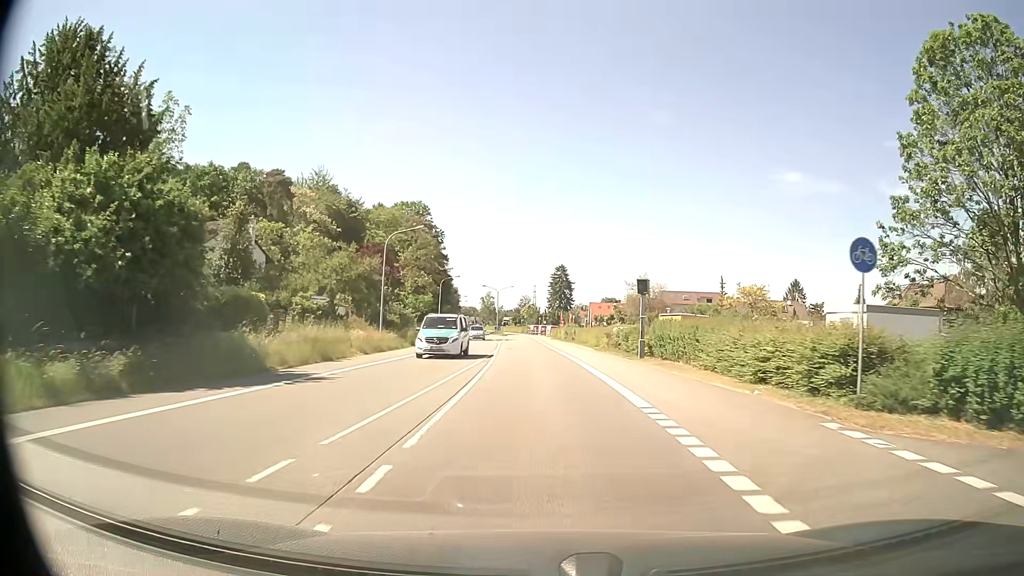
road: primary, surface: asphalt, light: Day
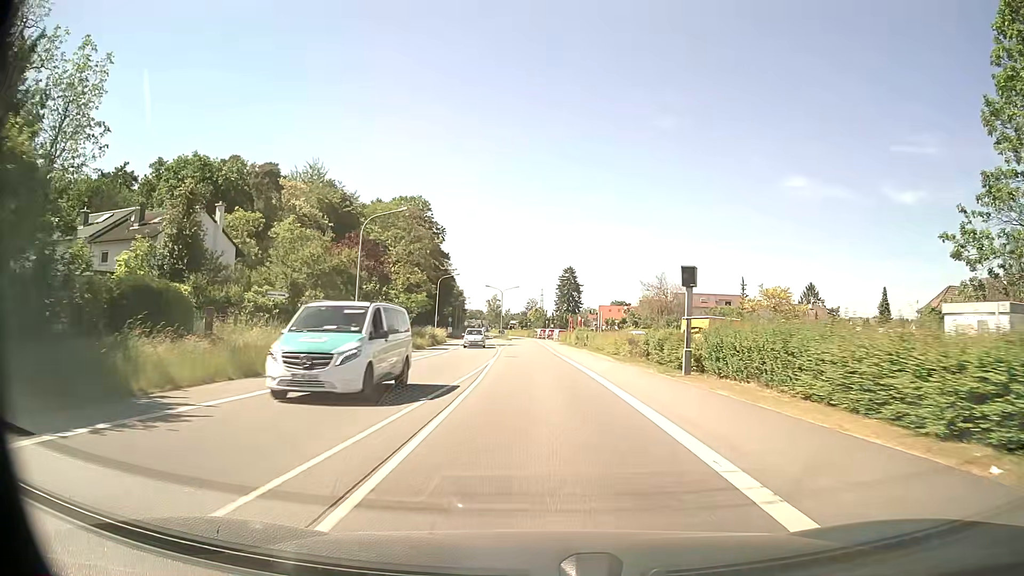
(-0.1, +7.7) m; -1°
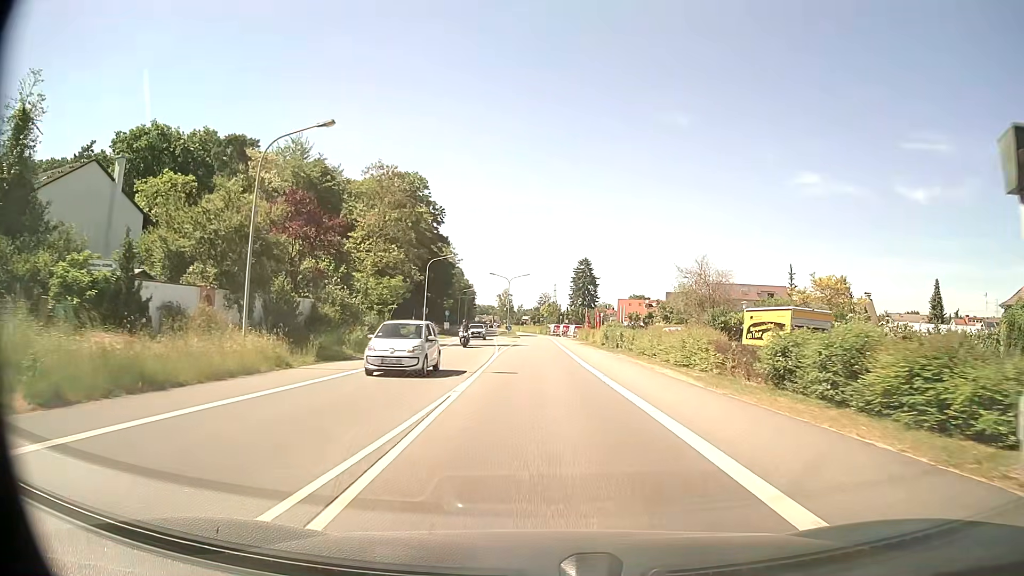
(-0.2, +15.2) m; -1°
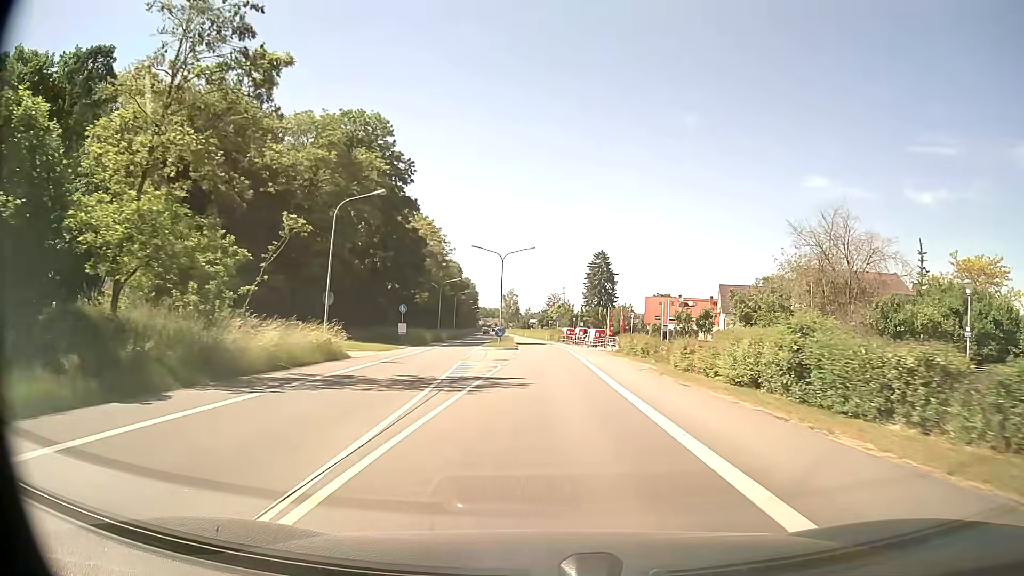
(-0.3, +30.4) m; -1°
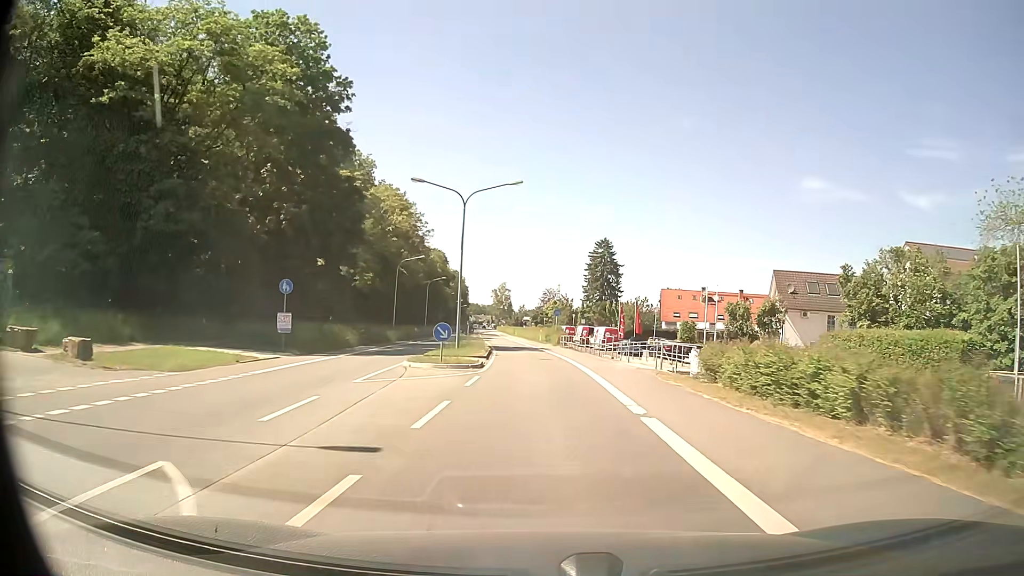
(+0.2, +22.8) m; +1°
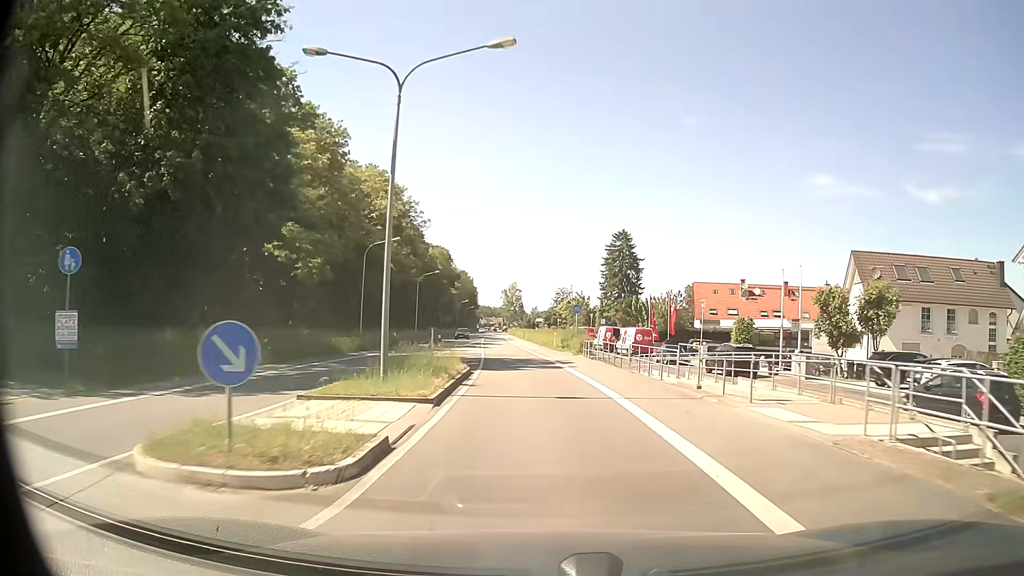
(-0.1, +15.2) m; -1°
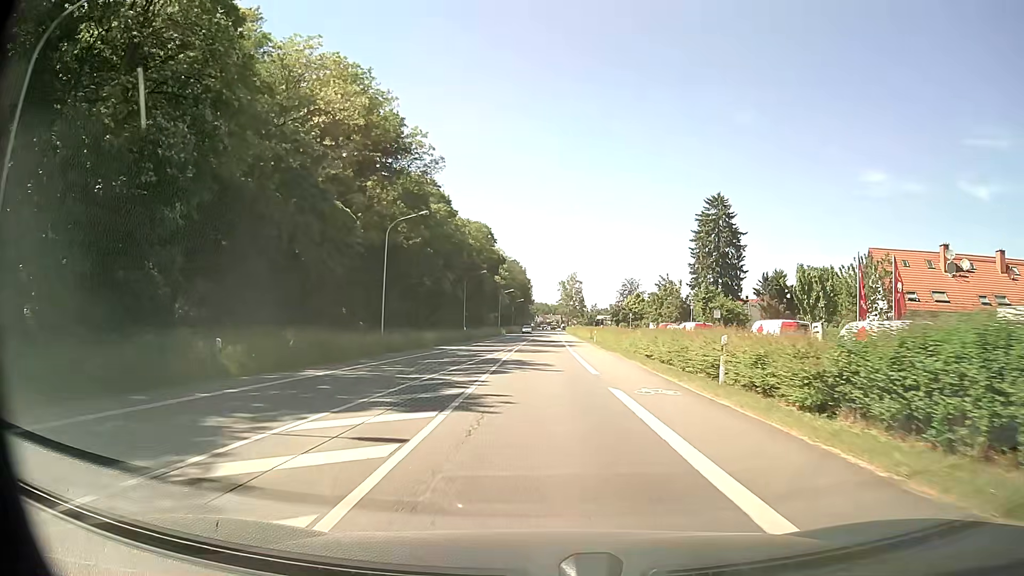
(-1.8, +38.0) m; -5°
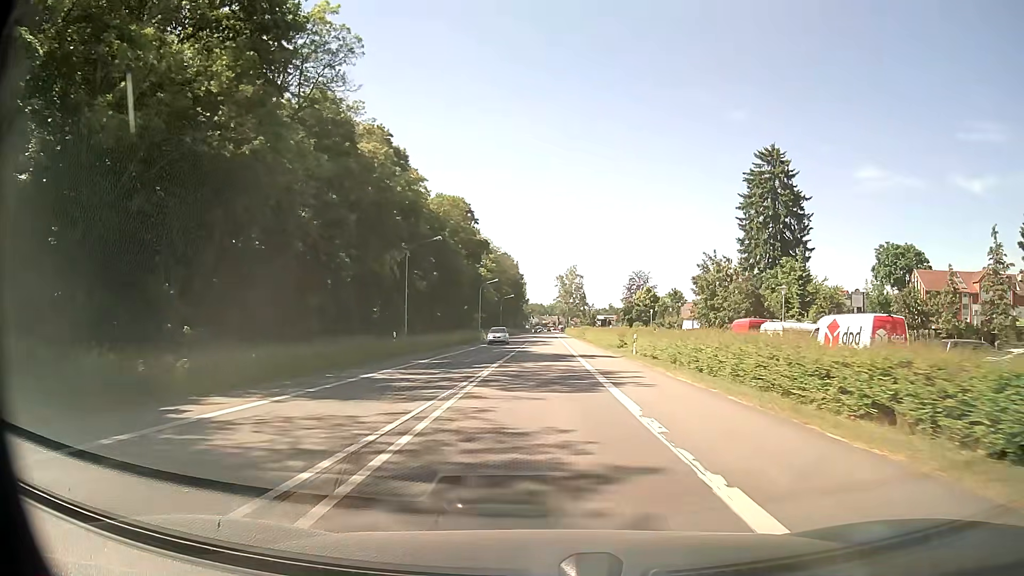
(+0.1, +30.5) m; 0°
(0, +10) (0, +20) (0, +30) (0, +40) (+1, +50) (+1, +60) (+1, +70) (+1, +80) (+1, +90) (+1, +100) m
